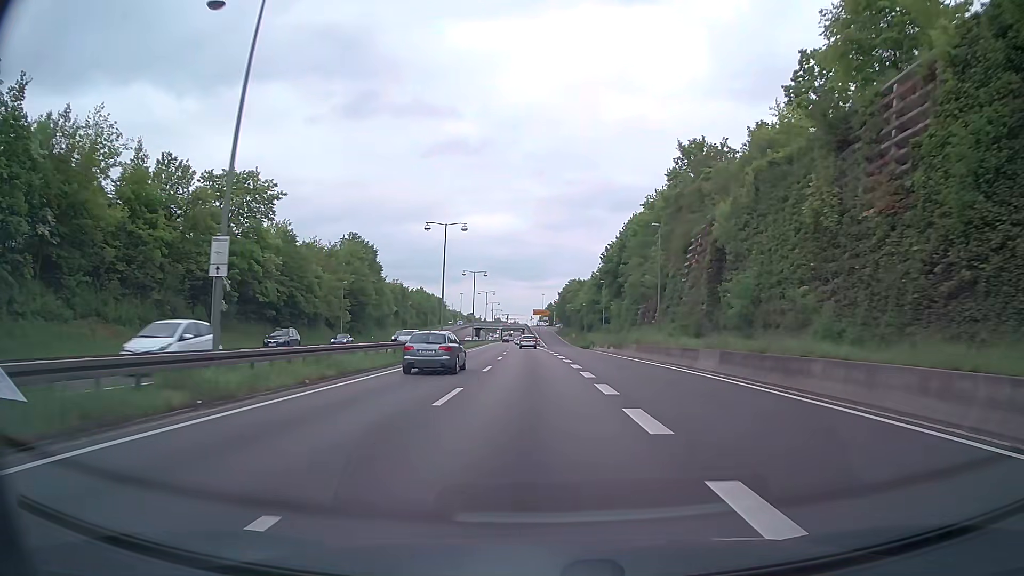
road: trunk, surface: asphalt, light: Day
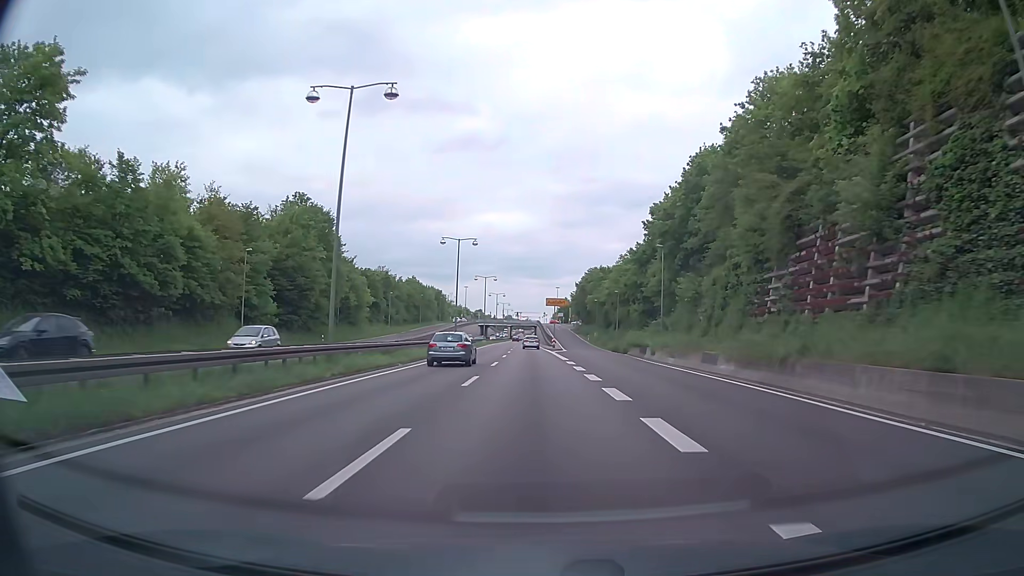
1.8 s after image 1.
(-0.4, +31.5) m; -1°
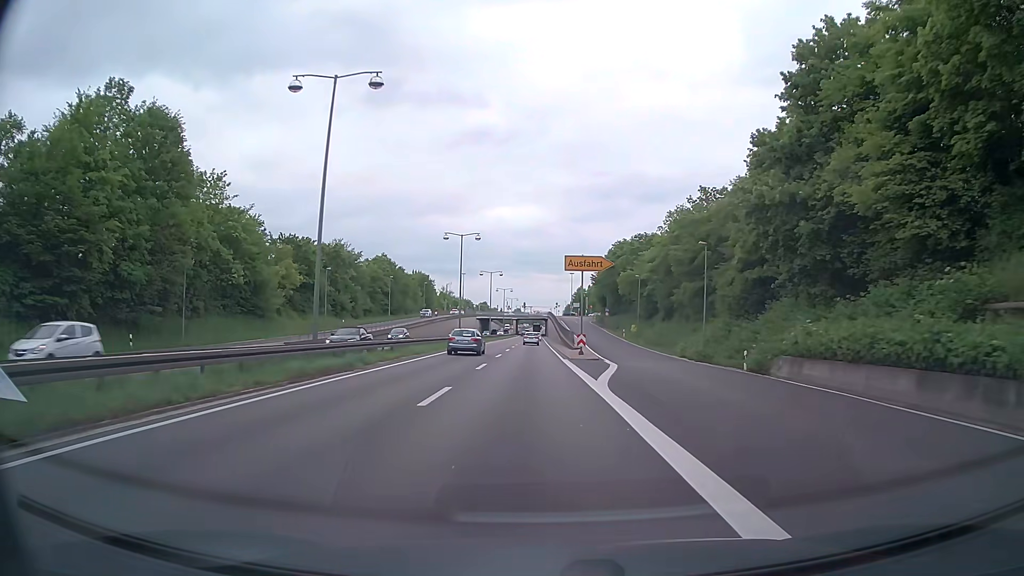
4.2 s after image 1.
(-0.3, +41.2) m; 0°
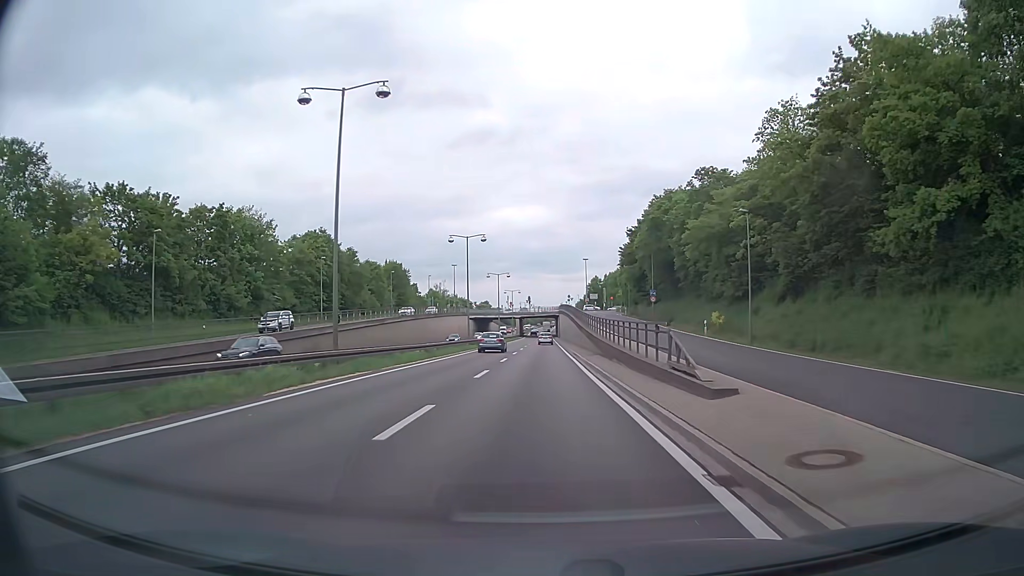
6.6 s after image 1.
(-0.7, +39.9) m; -1°
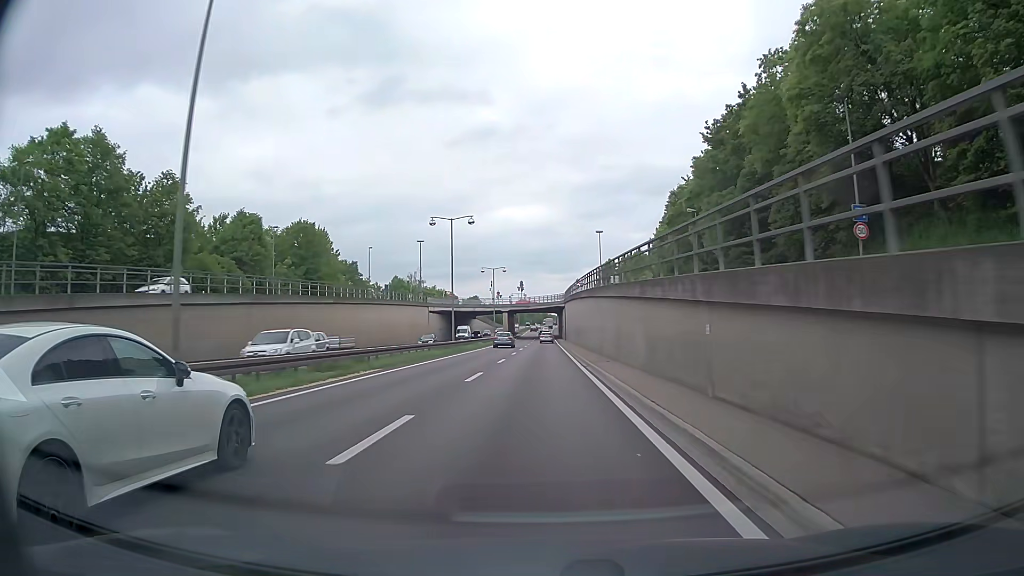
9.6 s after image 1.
(+0.4, +49.7) m; 0°
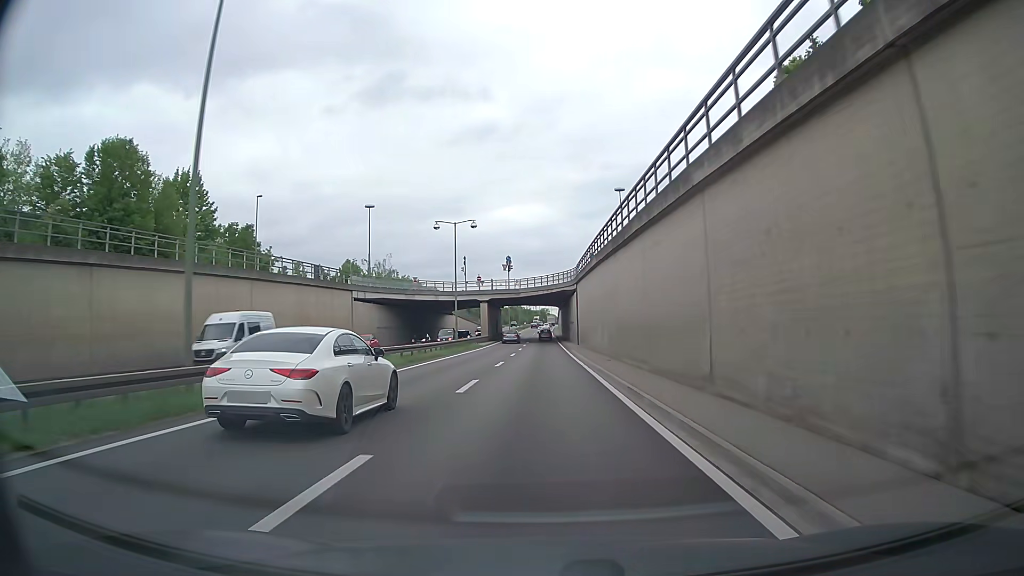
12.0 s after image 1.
(+0.1, +39.6) m; +1°
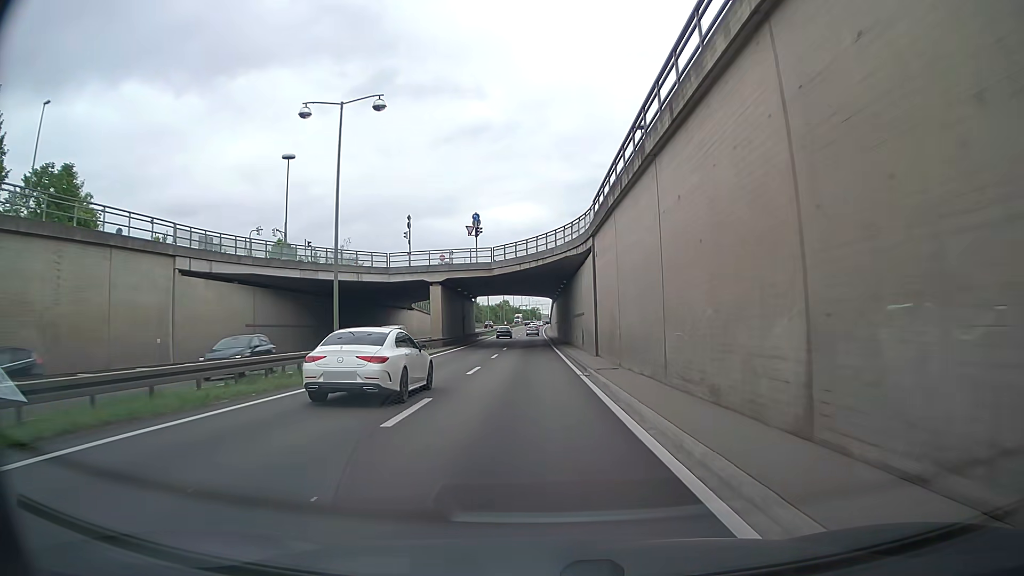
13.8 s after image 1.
(+0.1, +29.8) m; 0°
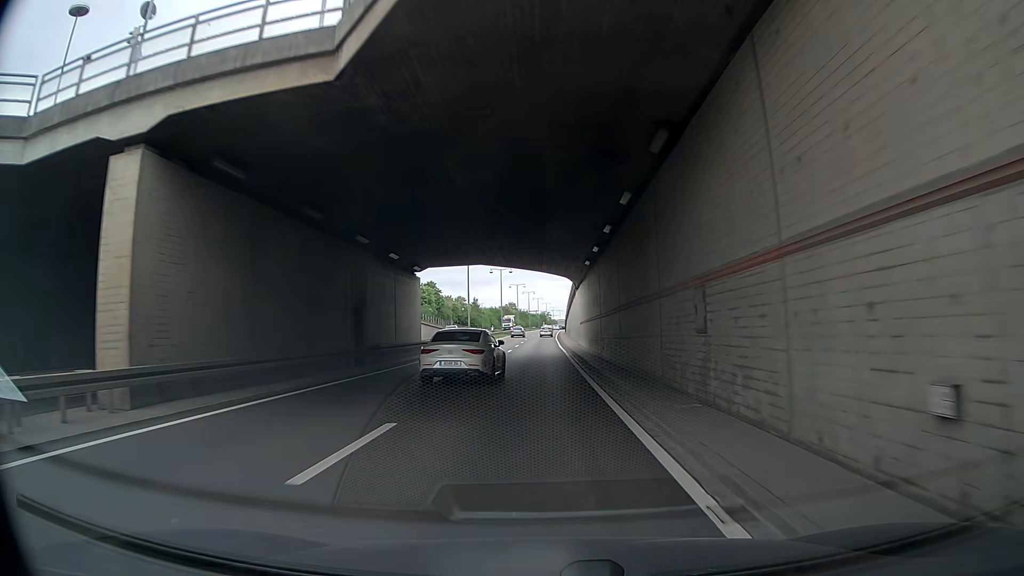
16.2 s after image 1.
(-0.3, +39.9) m; -1°
(0, +10) (0, +20) (0, +30) (+1, +40) (+1, +50) (+1, +60) (+1, +70) (+1, +80) (+1, +90) (+2, +100) m
